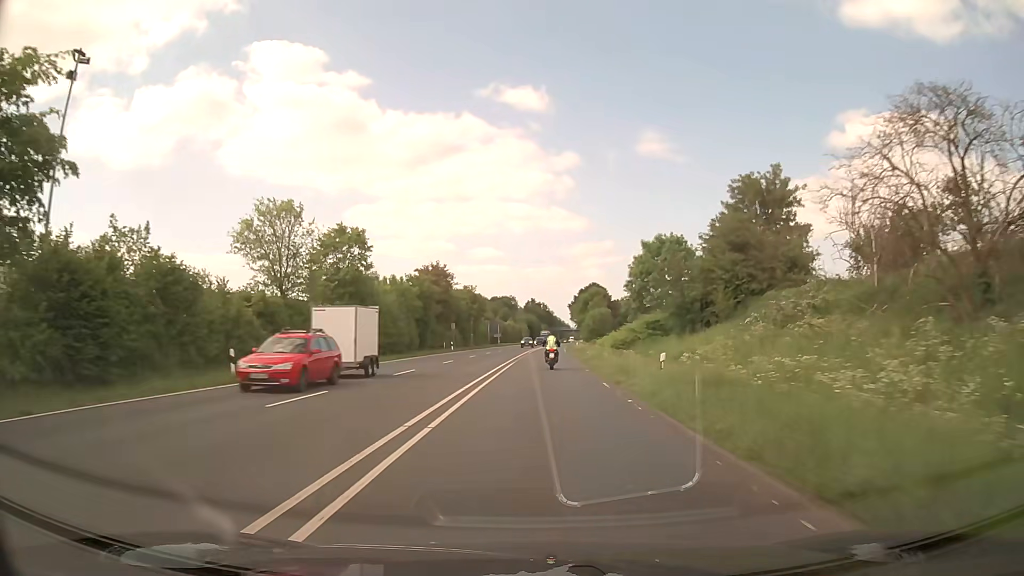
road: primary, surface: asphalt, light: Day
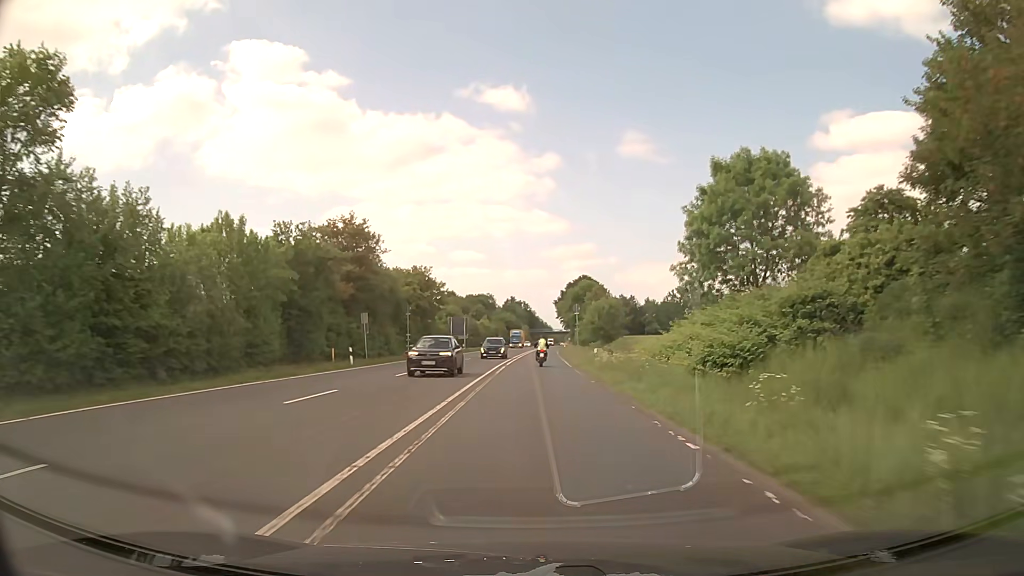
(+0.6, +34.9) m; +2°
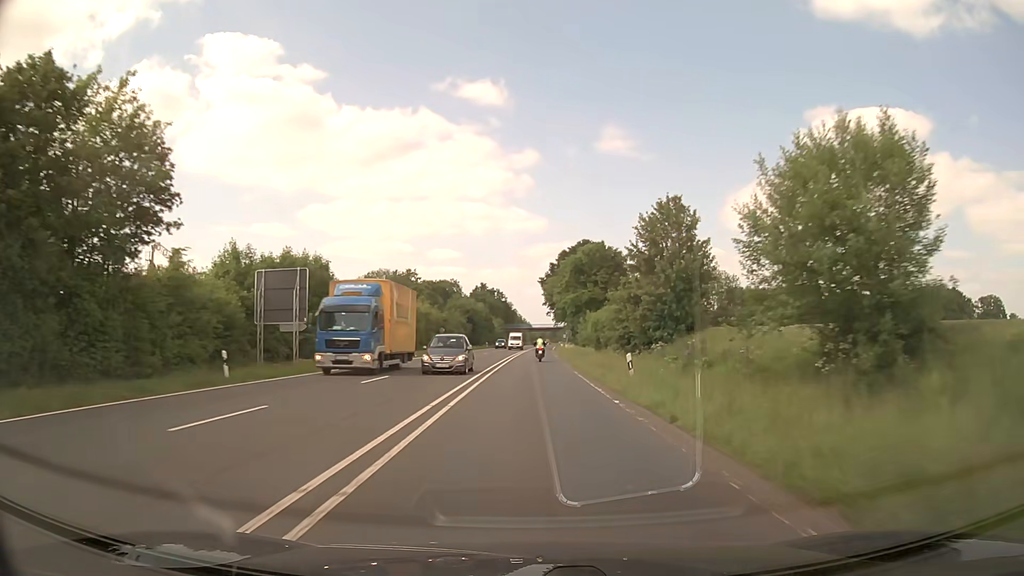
(+0.9, +65.4) m; +2°
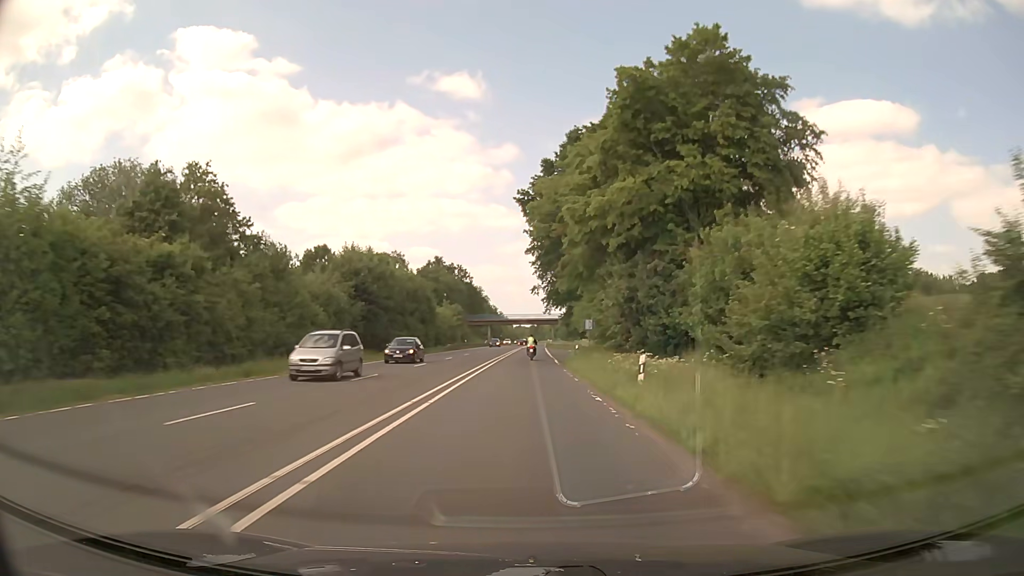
(+1.2, +71.8) m; +2°
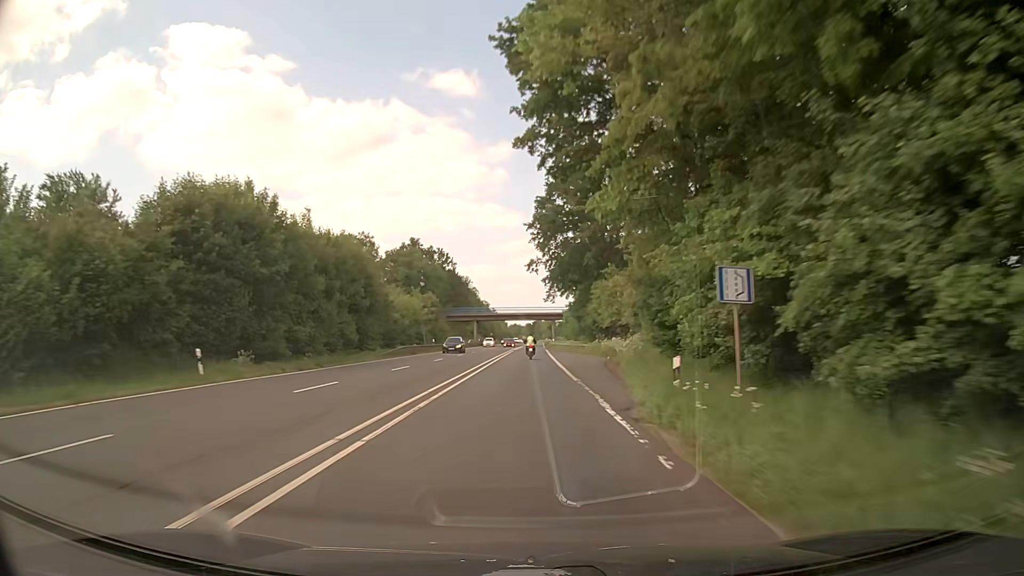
(+0.1, +29.4) m; 0°
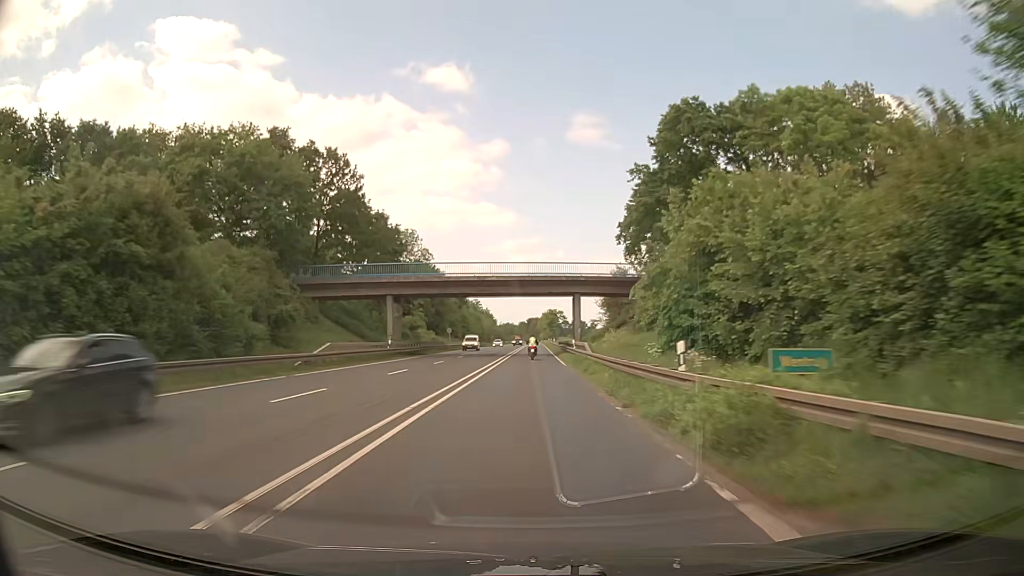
(+0.3, +75.1) m; +1°
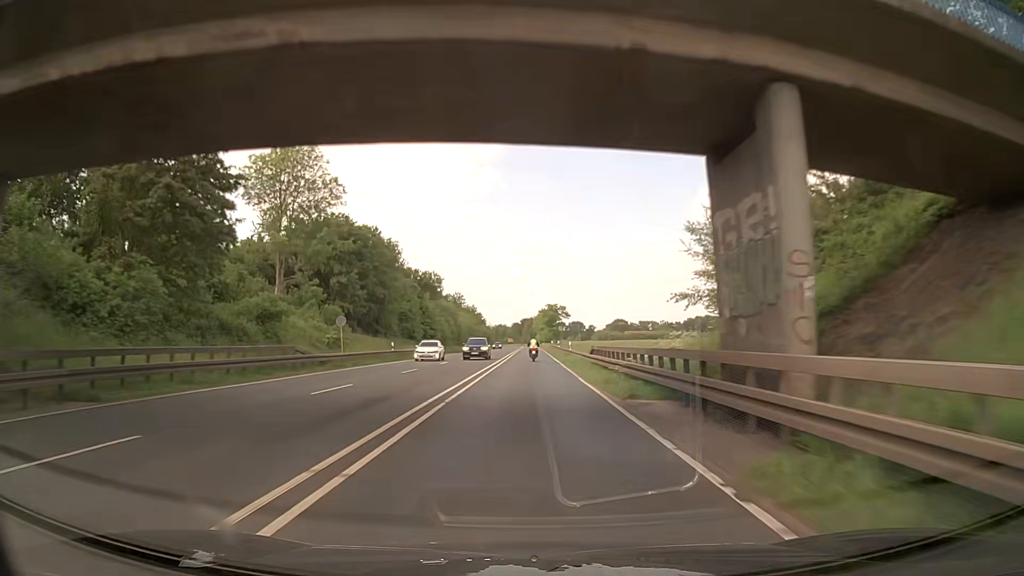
(+0.3, +45.9) m; +1°
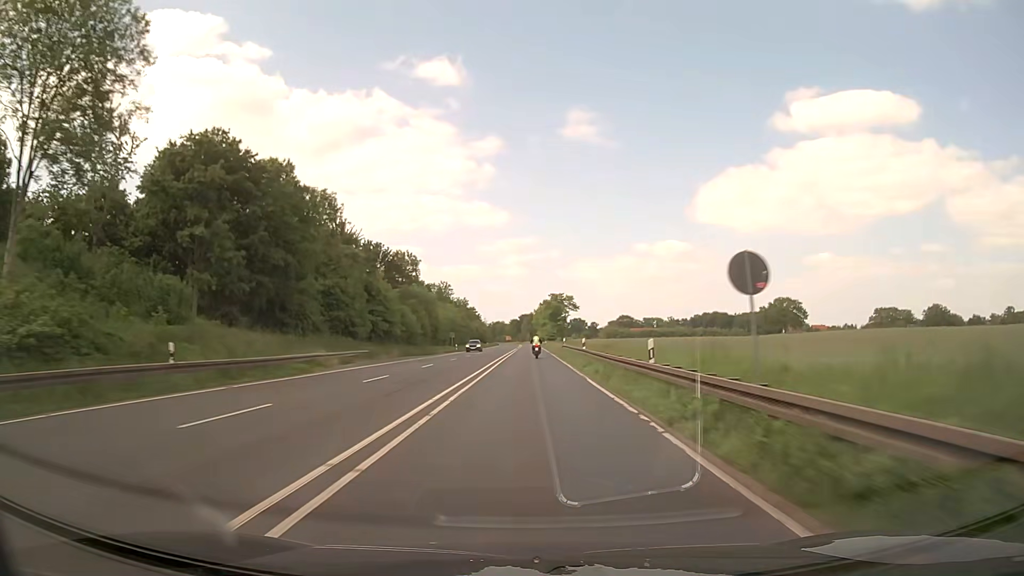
(-0.1, +31.3) m; 0°
(0, +10) (0, +20) (0, +30) (0, +40) (0, +50) (0, +60) (0, +70) (0, +80) (0, +90) (0, +100) m
